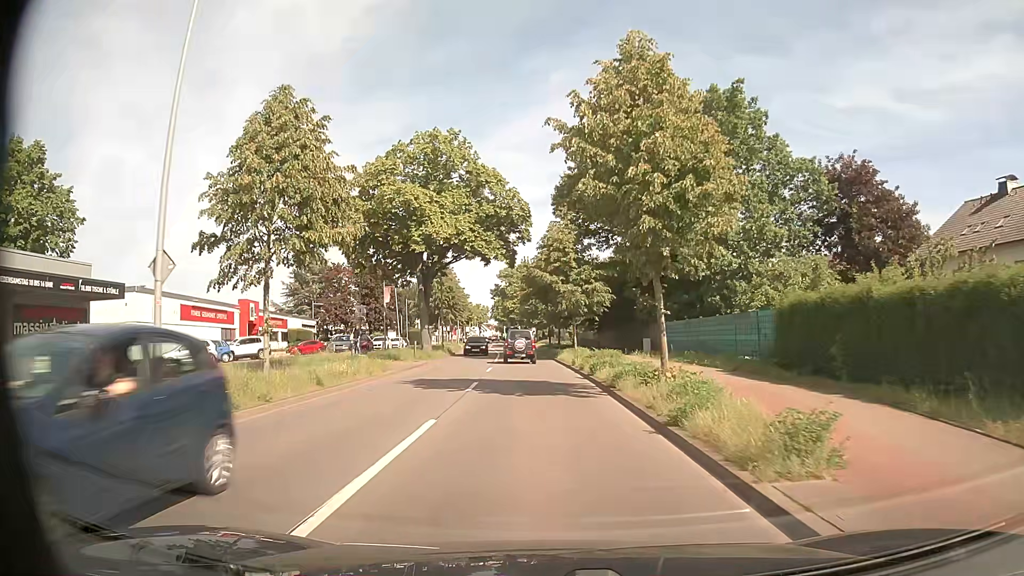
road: secondary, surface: asphalt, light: Day
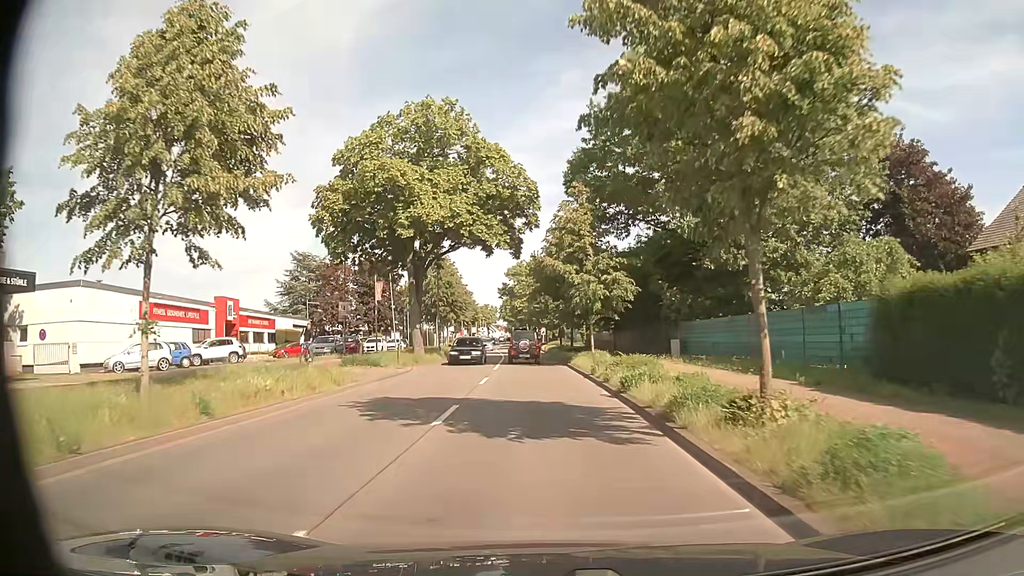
(0.0, +6.3) m; -1°
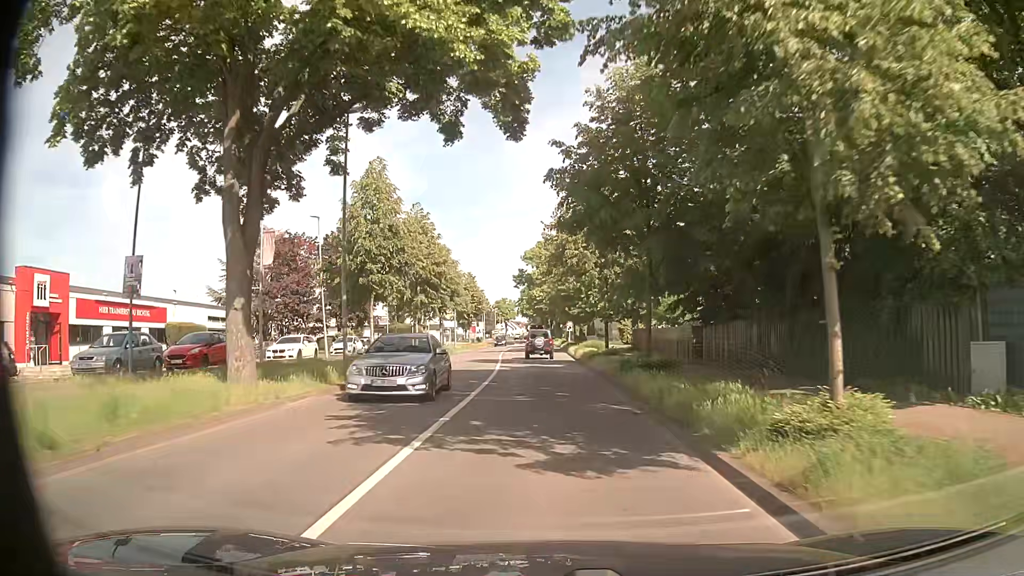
(-0.5, +25.3) m; -2°
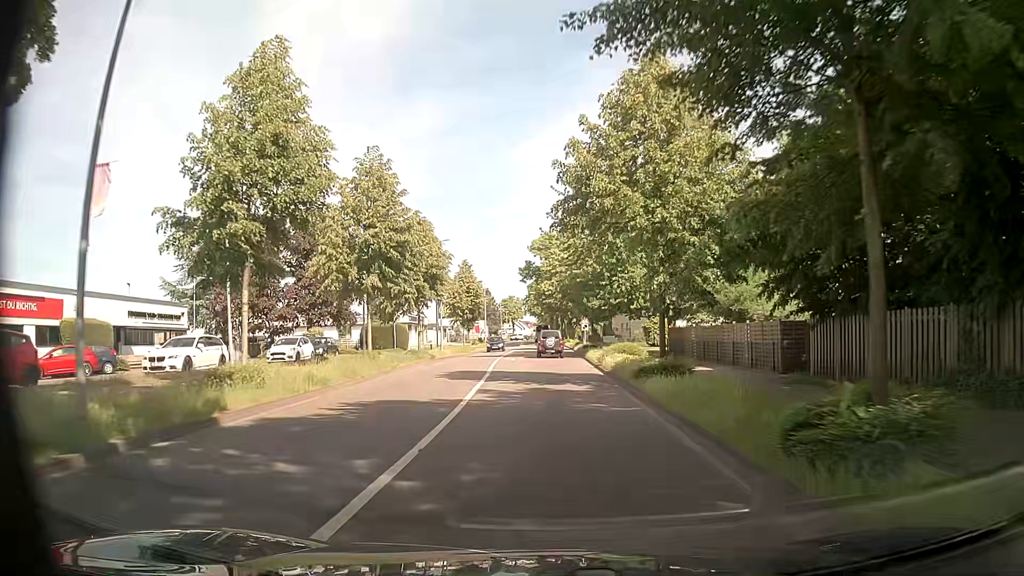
(-0.1, +12.8) m; -1°
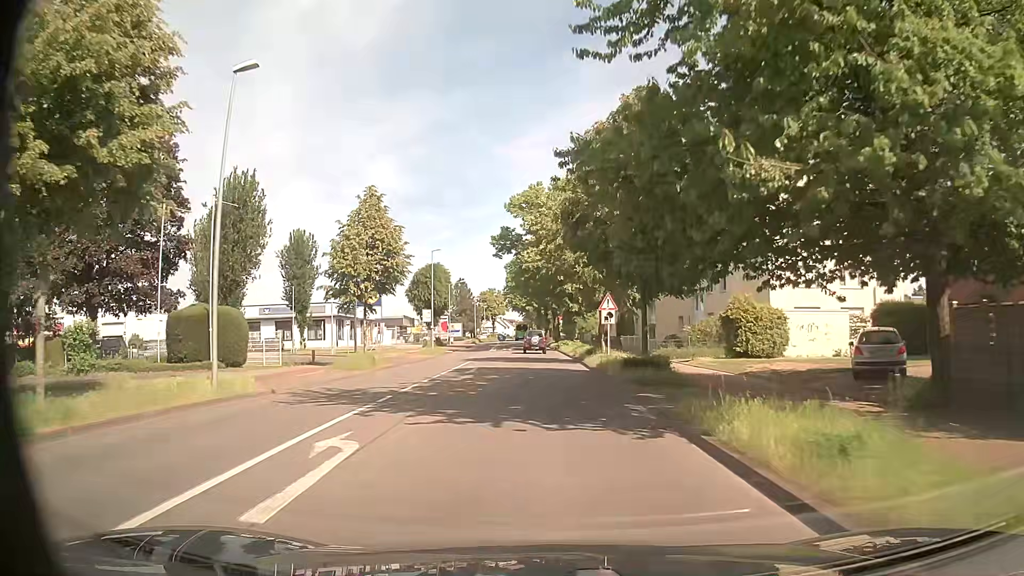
(+0.2, +32.2) m; +1°
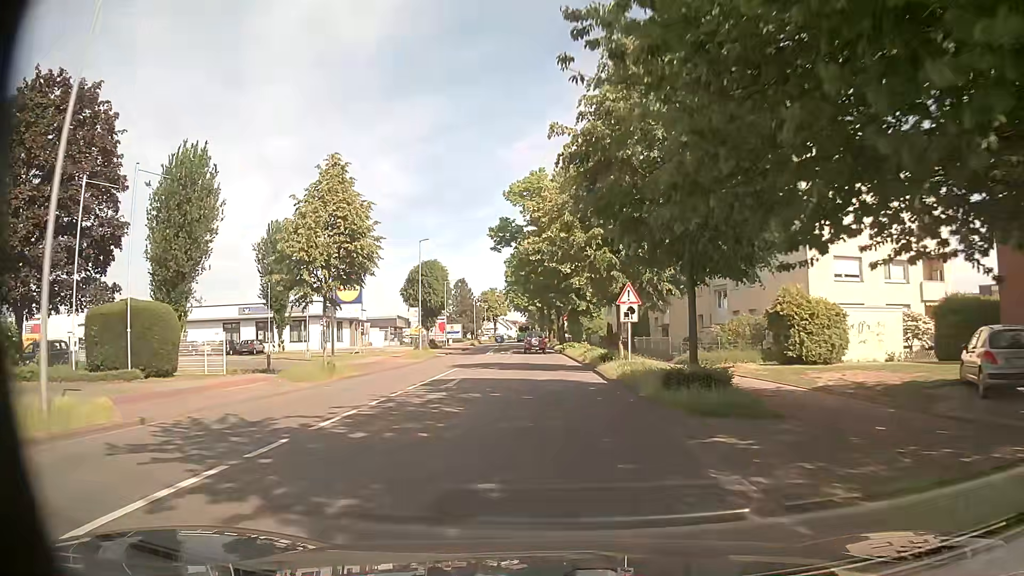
(0.0, +6.5) m; 0°
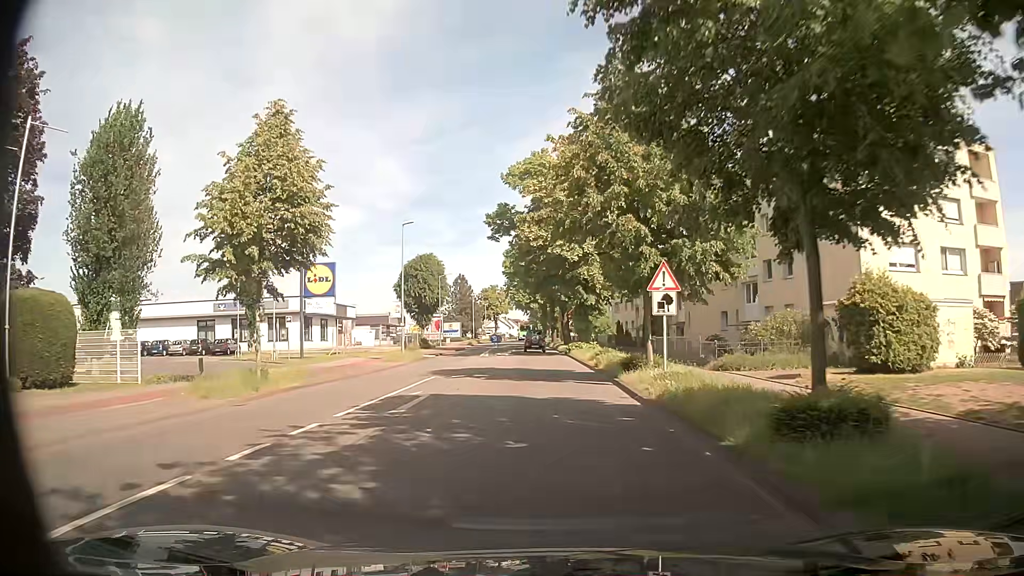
(0.0, +6.6) m; -1°
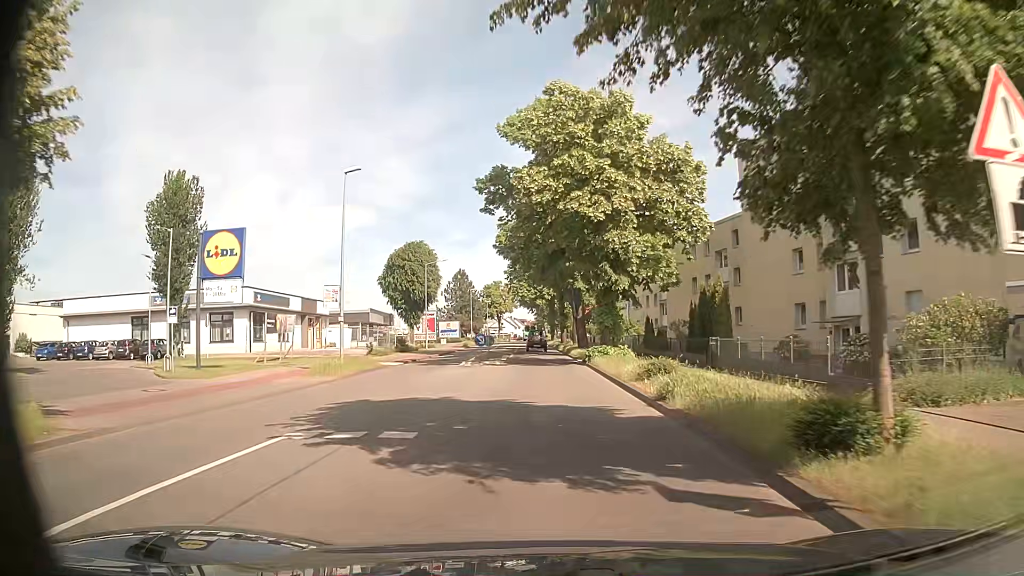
(+0.1, +13.5) m; 0°
(0, +10) (0, +20) (0, +30) (0, +40) (0, +50) (0, +60) (-1, +70) (-1, +80) (-1, +90) (-1, +100) m
